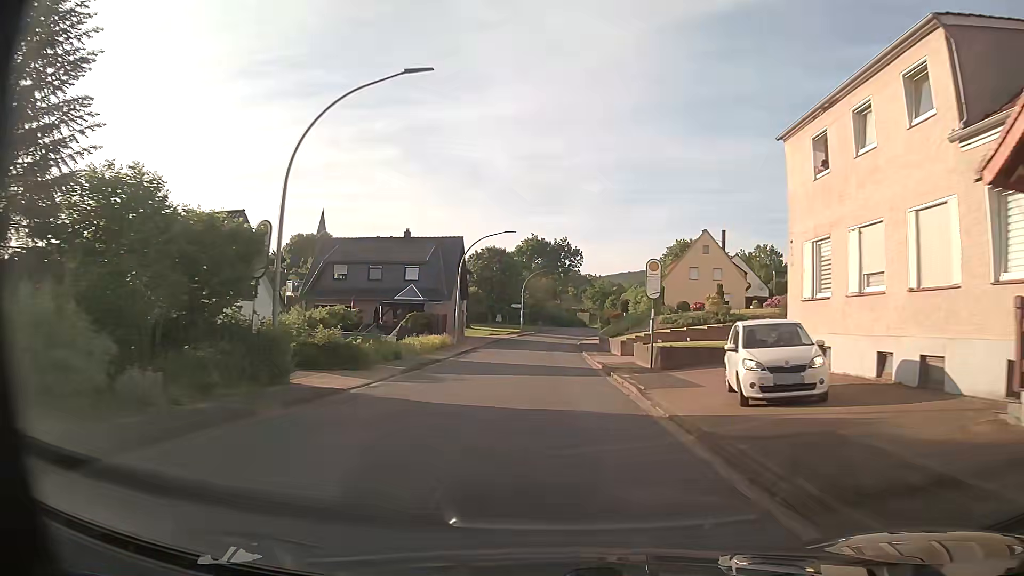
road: tertiary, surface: asphalt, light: Day
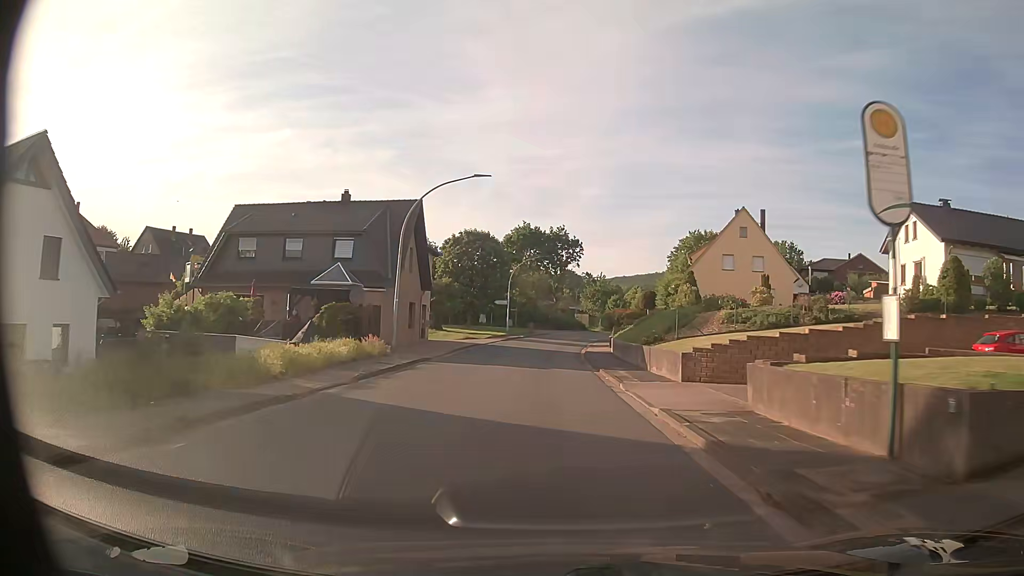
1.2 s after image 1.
(-0.1, +17.1) m; 0°
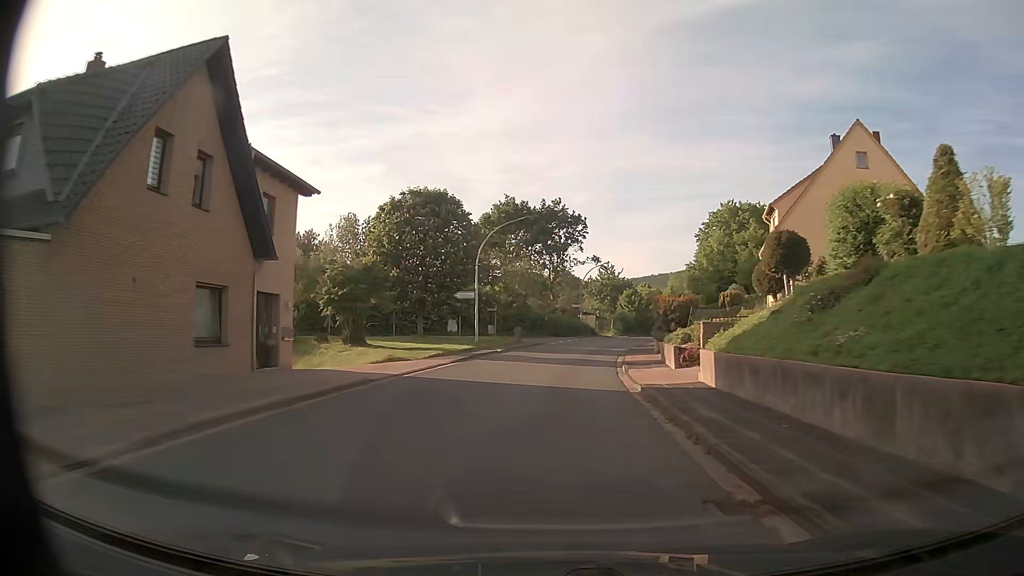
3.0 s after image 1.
(0.0, +25.7) m; 0°
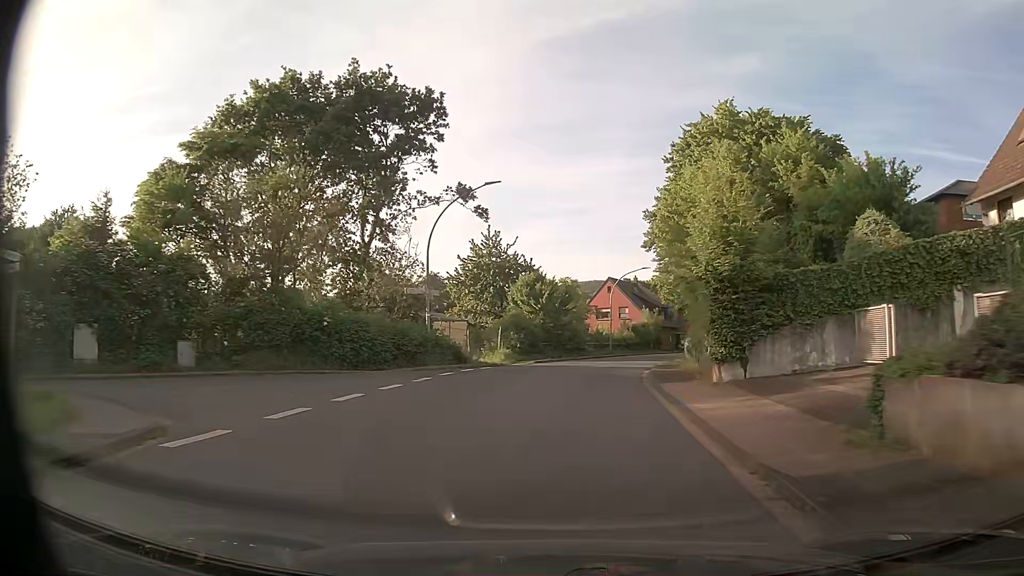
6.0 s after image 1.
(+2.8, +42.6) m; +10°
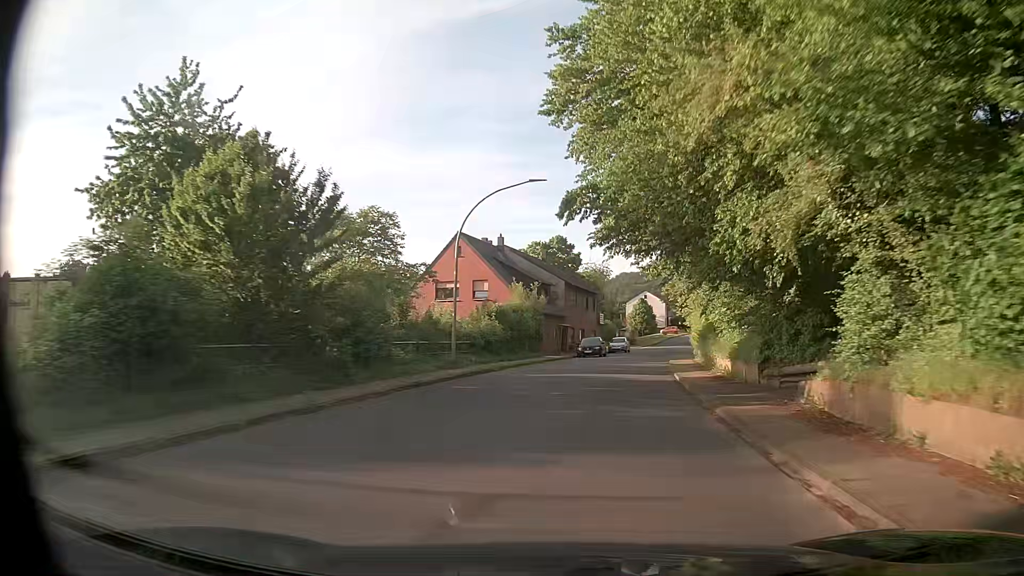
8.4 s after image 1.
(+2.9, +32.7) m; +11°
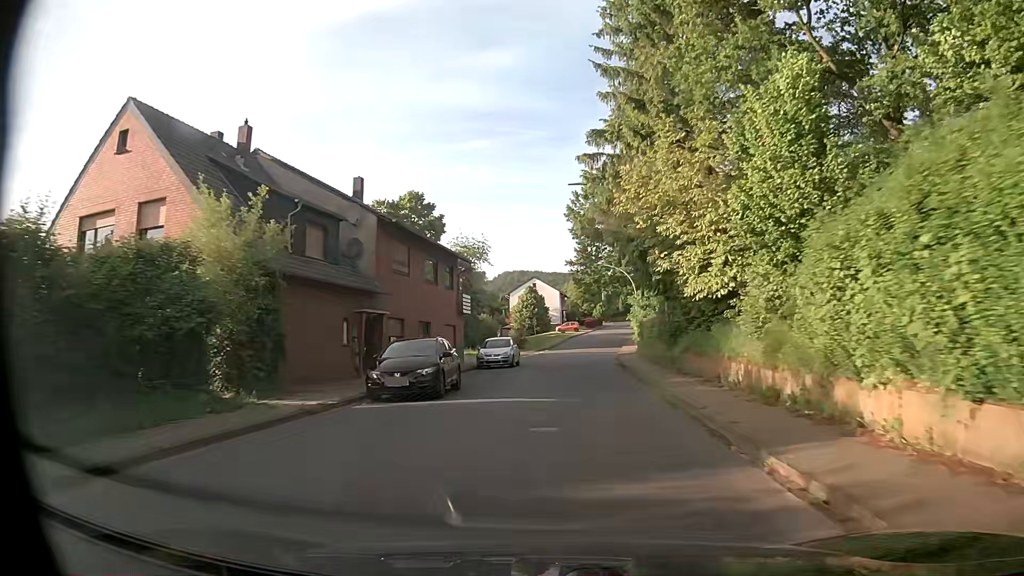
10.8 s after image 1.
(+3.7, +32.0) m; +11°
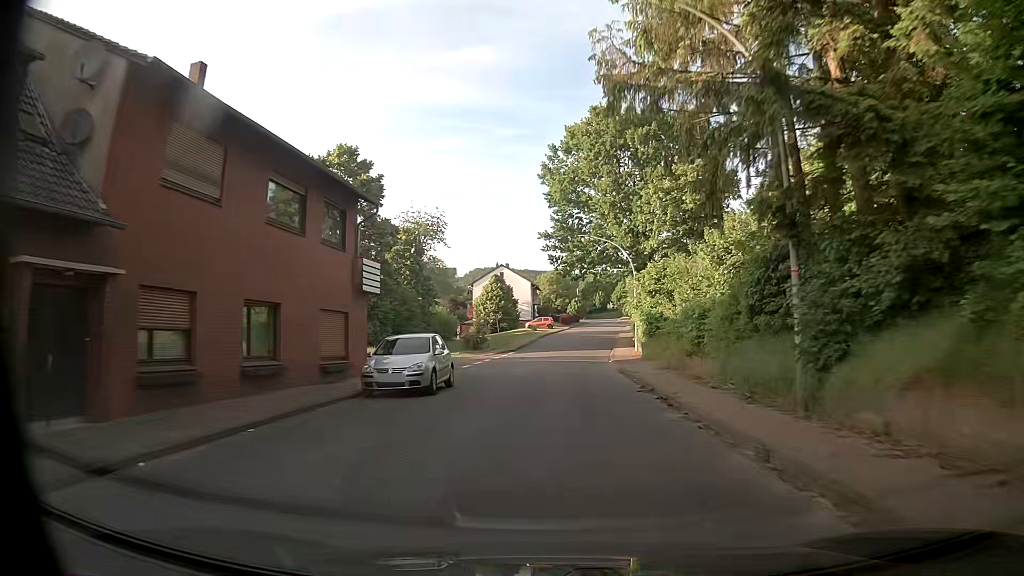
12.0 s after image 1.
(+0.1, +16.4) m; +2°
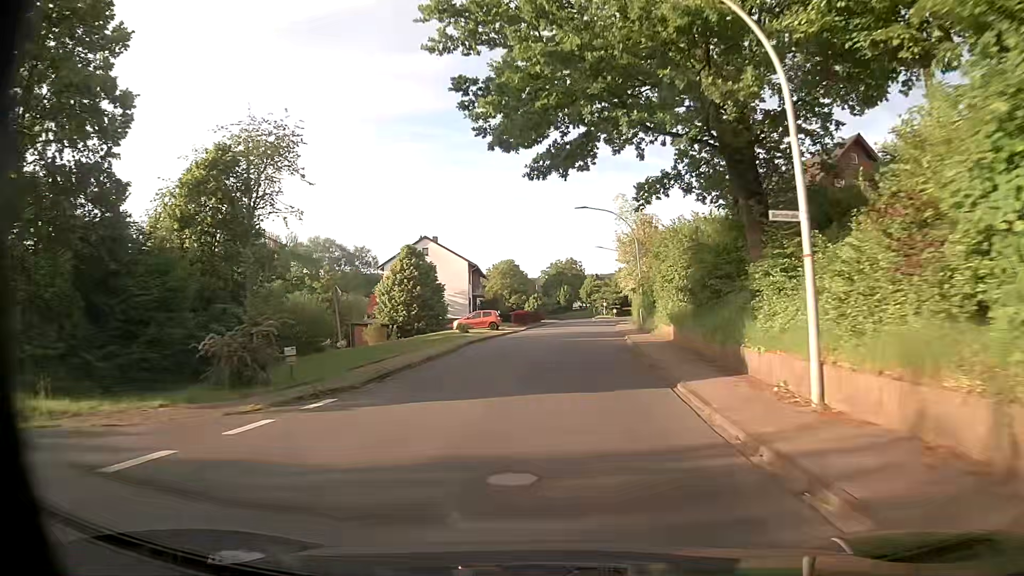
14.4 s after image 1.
(+1.1, +34.0) m; +4°
(0, +10) (0, +20) (+1, +30) (+1, +40) (+2, +50) (+3, +60) (+5, +70) (+6, +80) (+8, +89) (+10, +99) m
